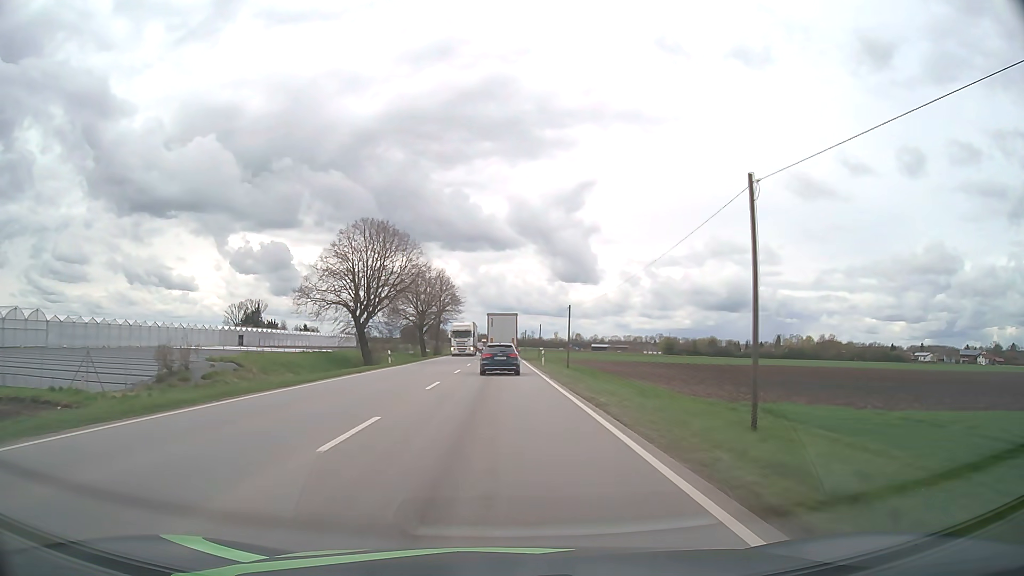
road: primary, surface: asphalt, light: Day
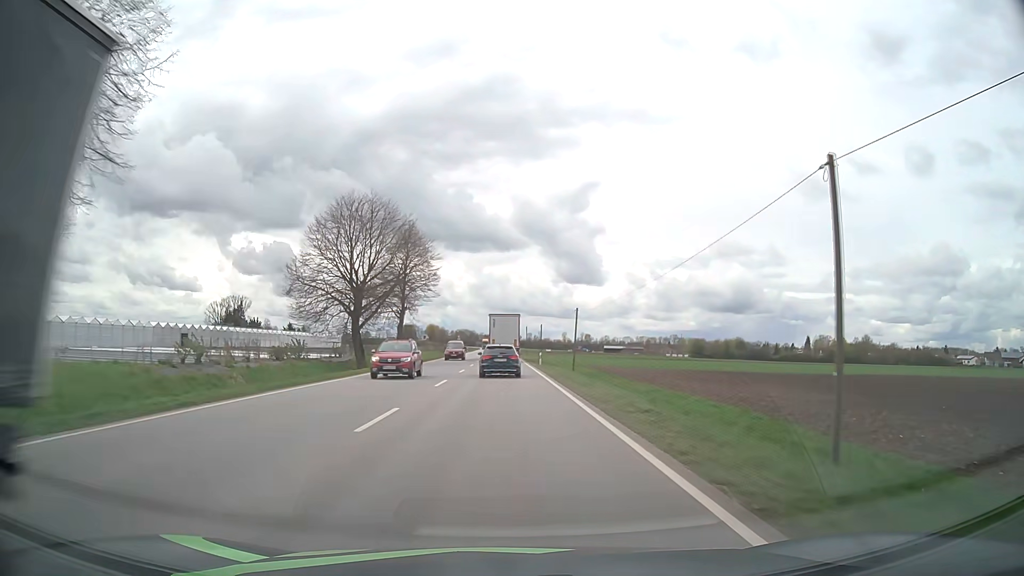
(-0.2, +45.9) m; 0°
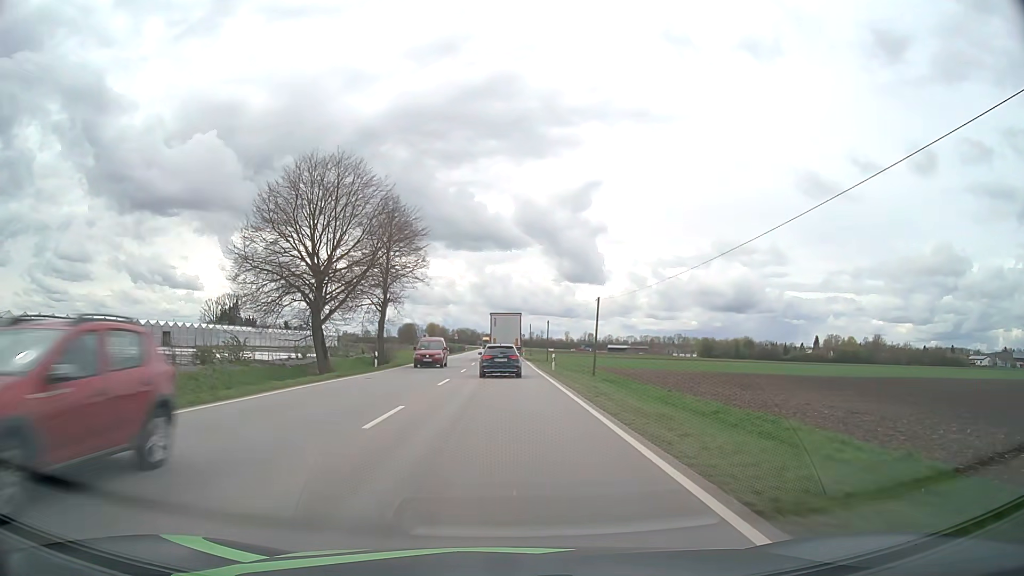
(0.0, +11.7) m; 0°
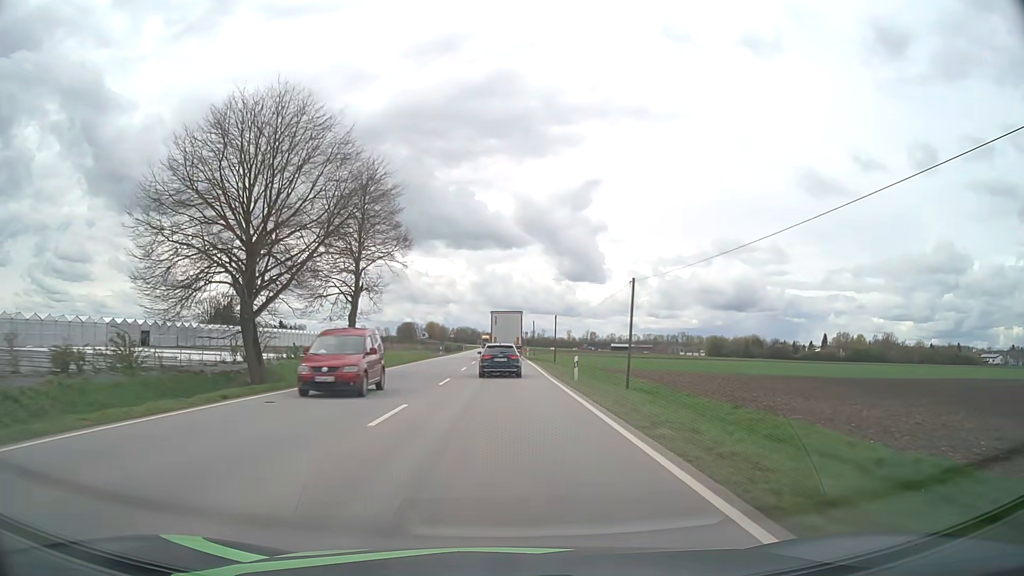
(0.0, +11.8) m; 0°
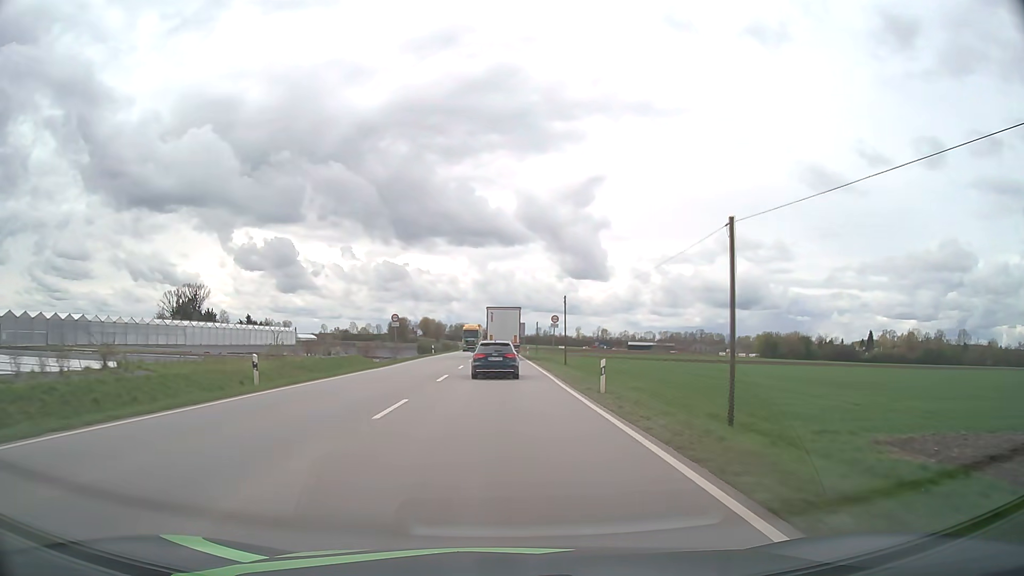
(0.0, +59.0) m; 0°
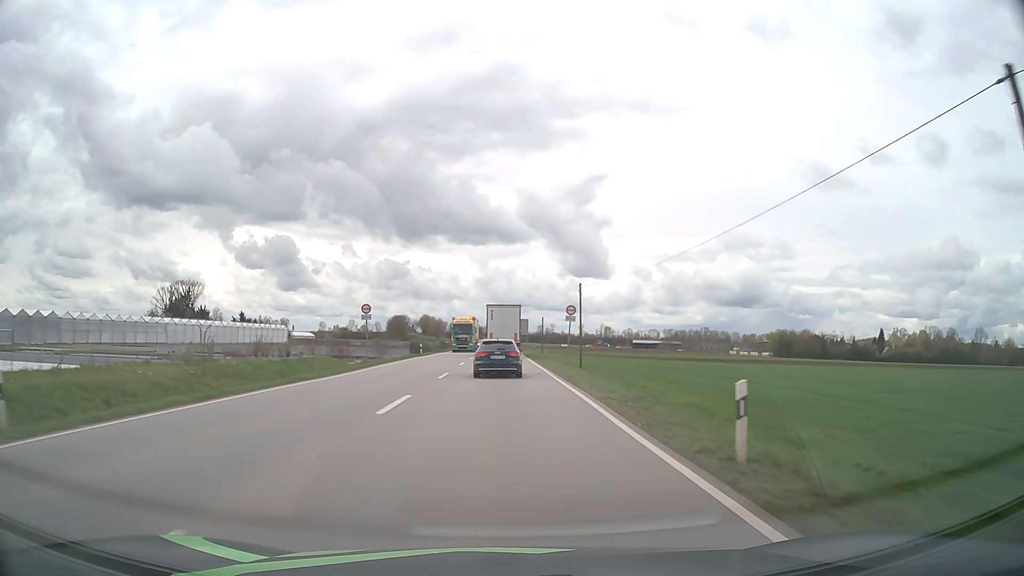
(0.0, +11.3) m; 0°
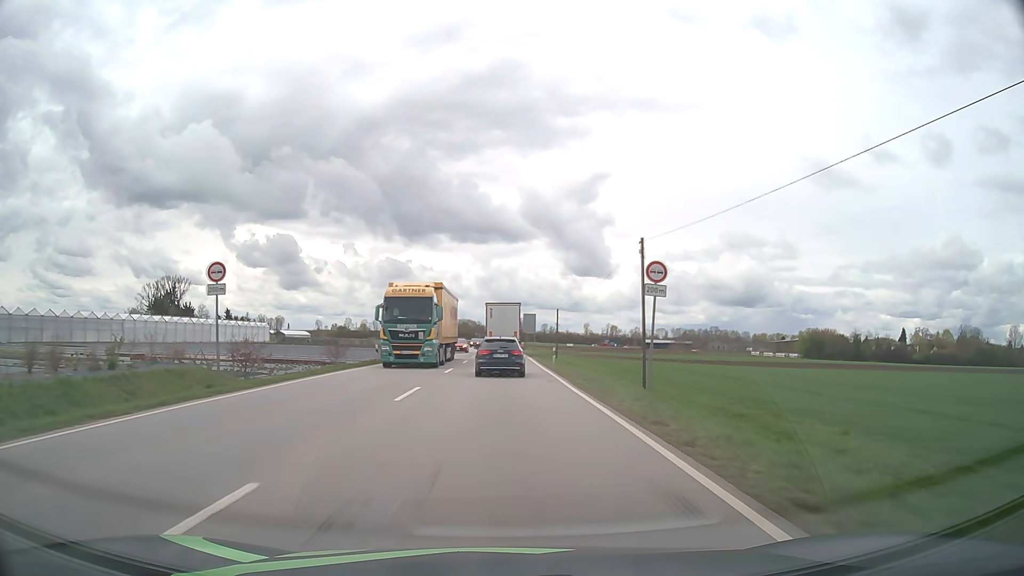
(-0.1, +22.0) m; 0°
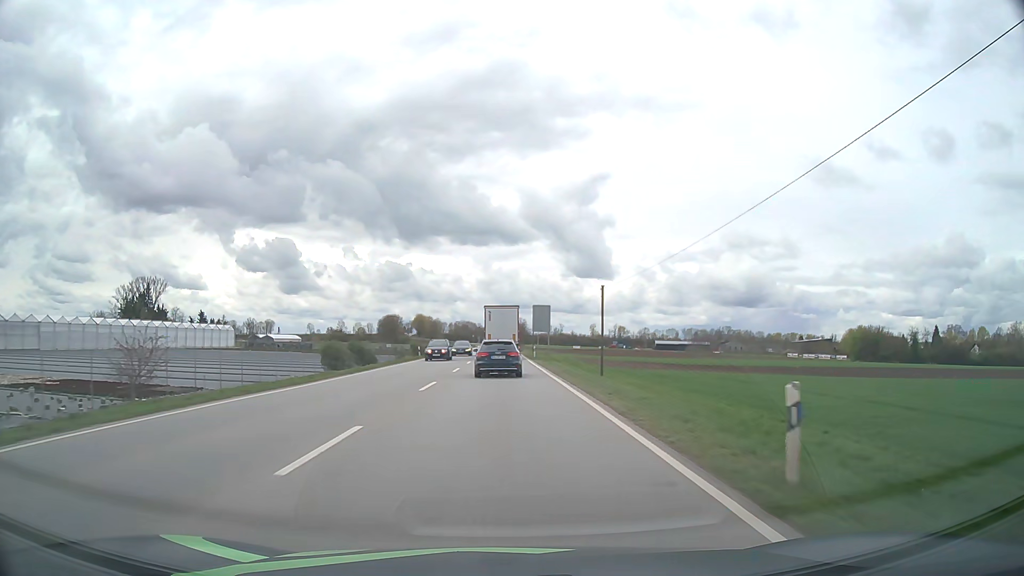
(0.0, +31.7) m; 0°
(0, +10) (0, +20) (0, +30) (0, +40) (0, +50) (0, +60) (0, +70) (0, +80) (0, +90) (-1, +100) m
